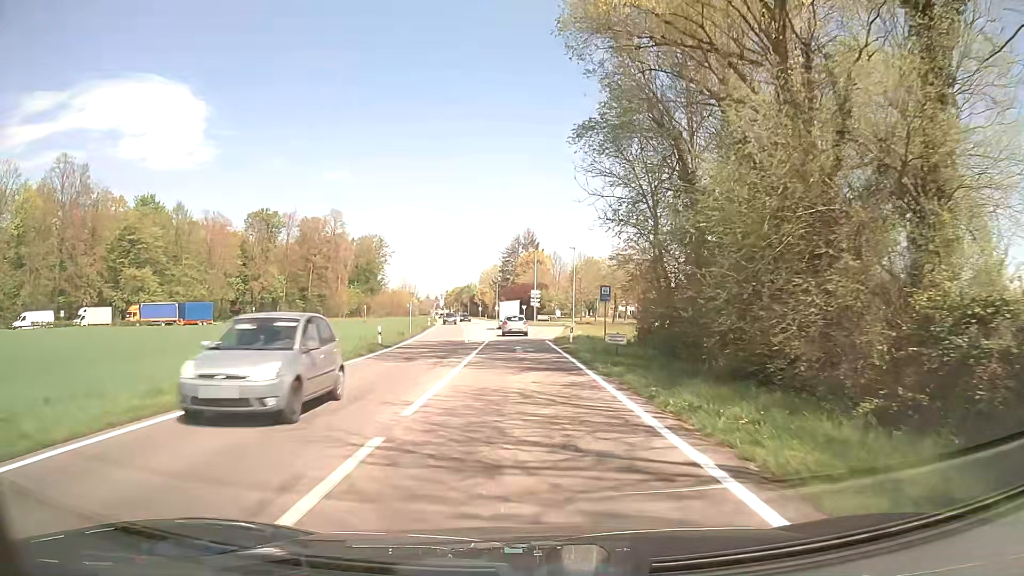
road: secondary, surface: asphalt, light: Day
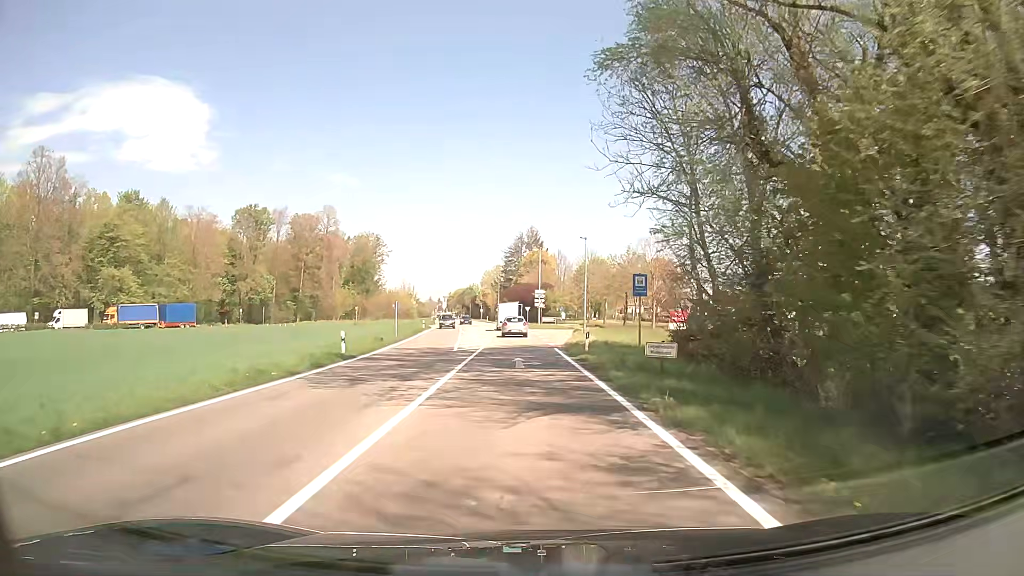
(0.0, +7.5) m; 0°
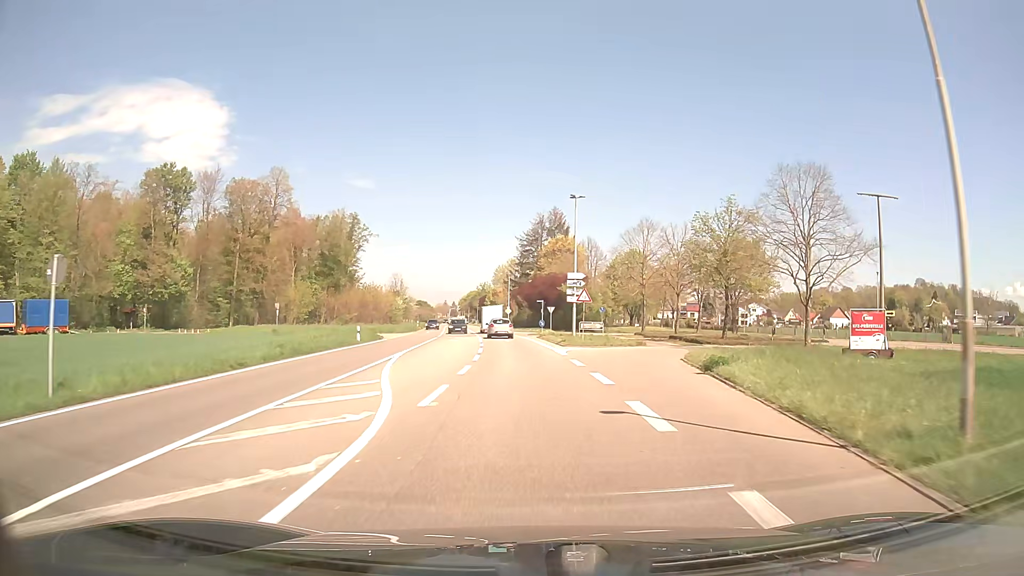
(-0.6, +37.6) m; -2°
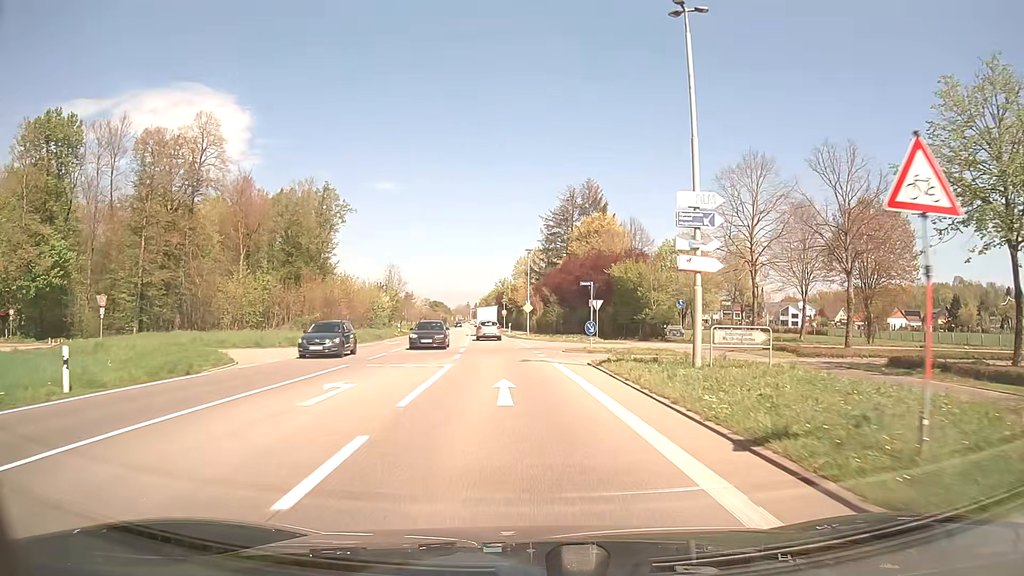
(-0.5, +30.1) m; -2°
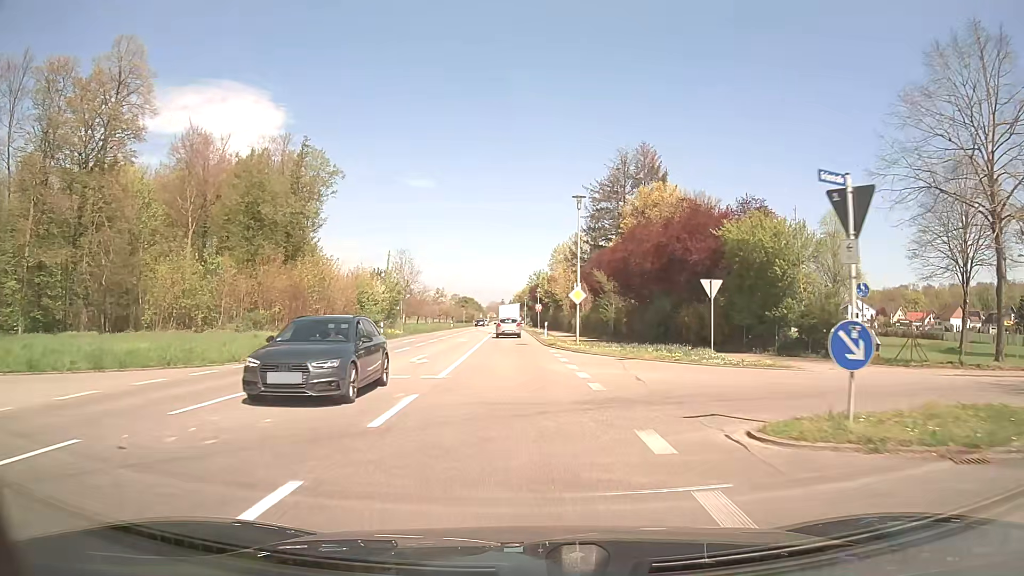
(-0.6, +22.5) m; -3°
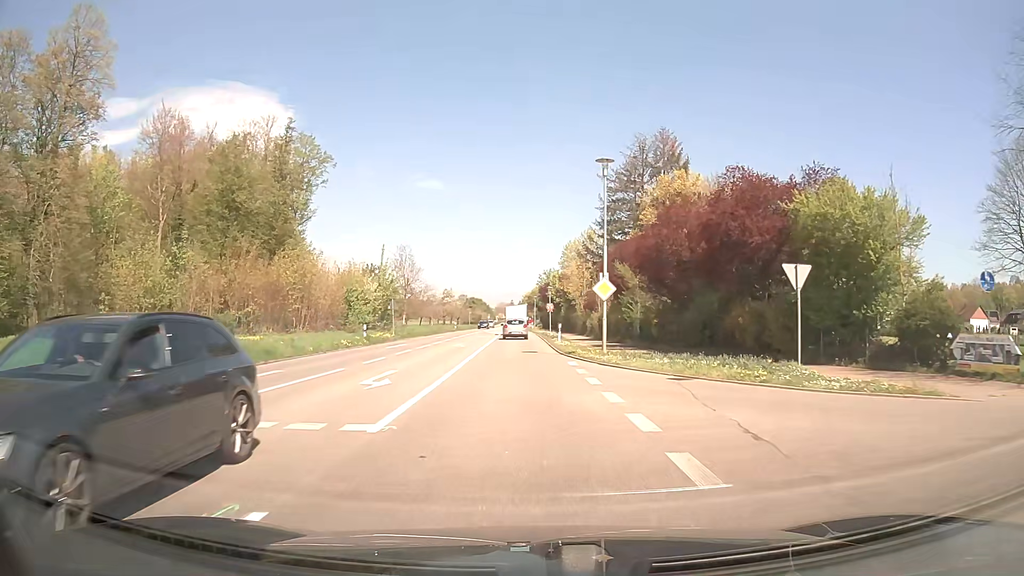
(-0.1, +7.5) m; -1°
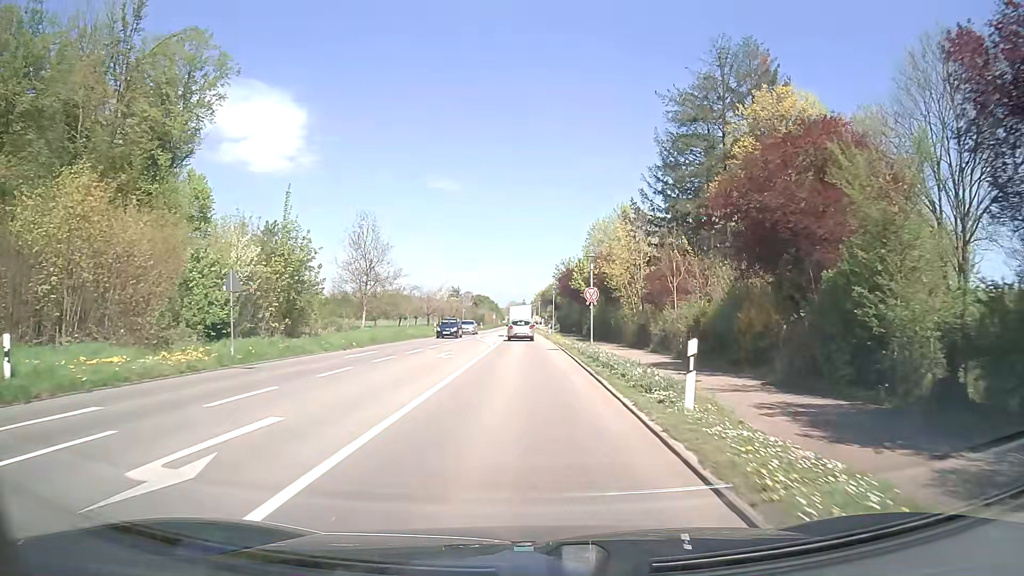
(-0.3, +29.9) m; -1°
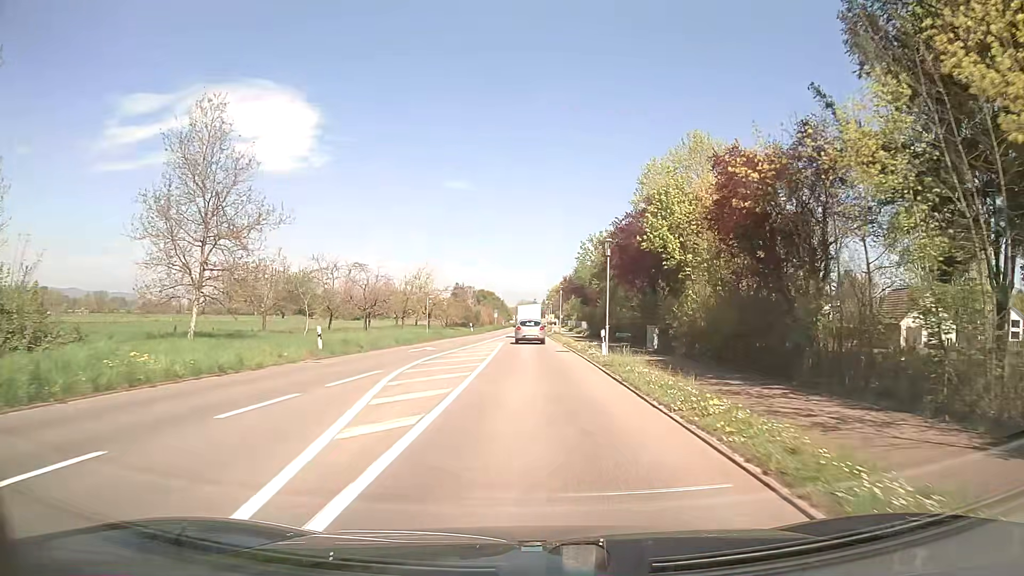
(-0.5, +37.1) m; -1°
(0, +10) (0, +20) (0, +30) (0, +40) (0, +50) (0, +60) (0, +70) (0, +80) (+1, +90) (+1, +100) m
